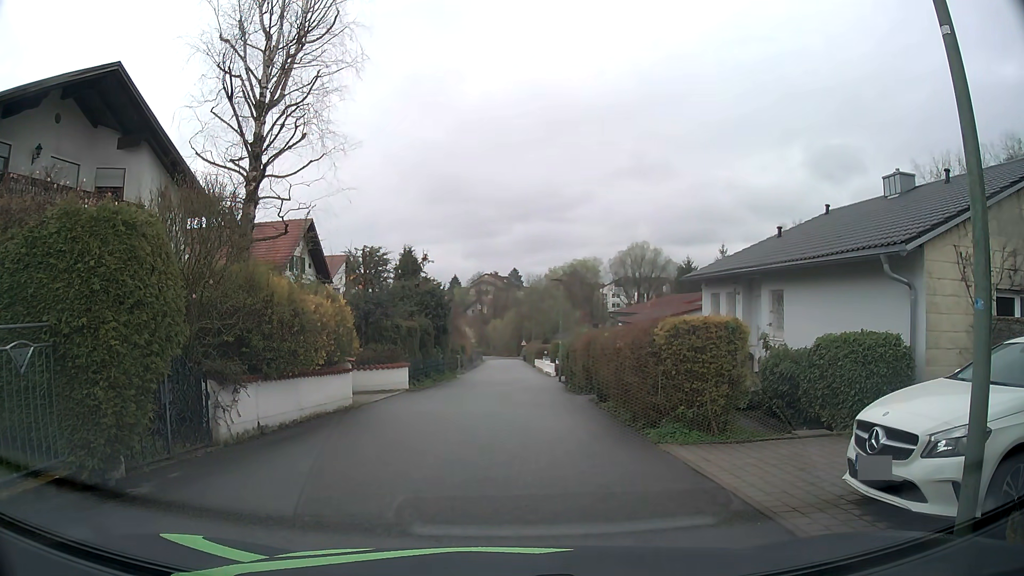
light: Day
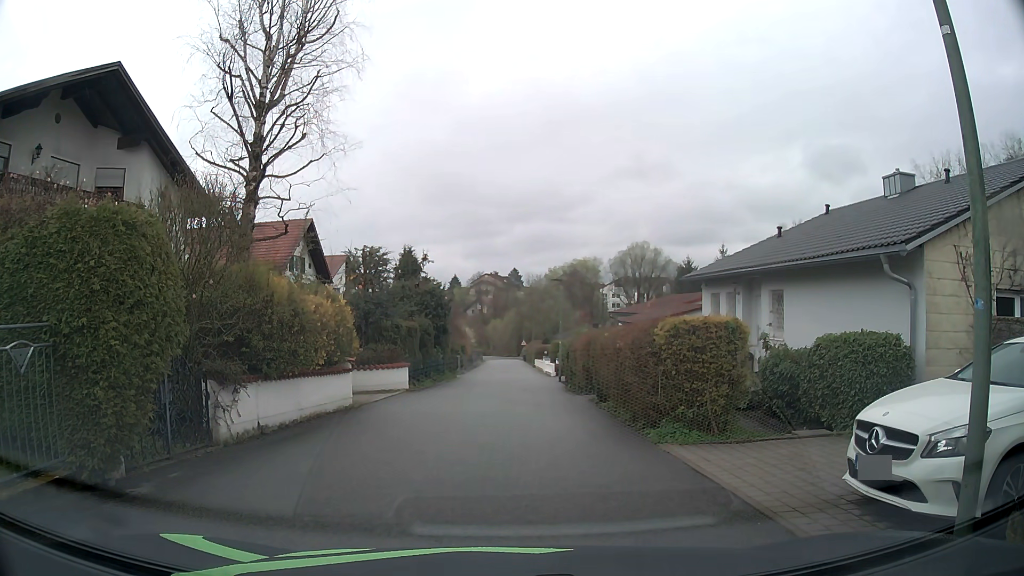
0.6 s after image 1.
(0.0, 0.0) m; 0°
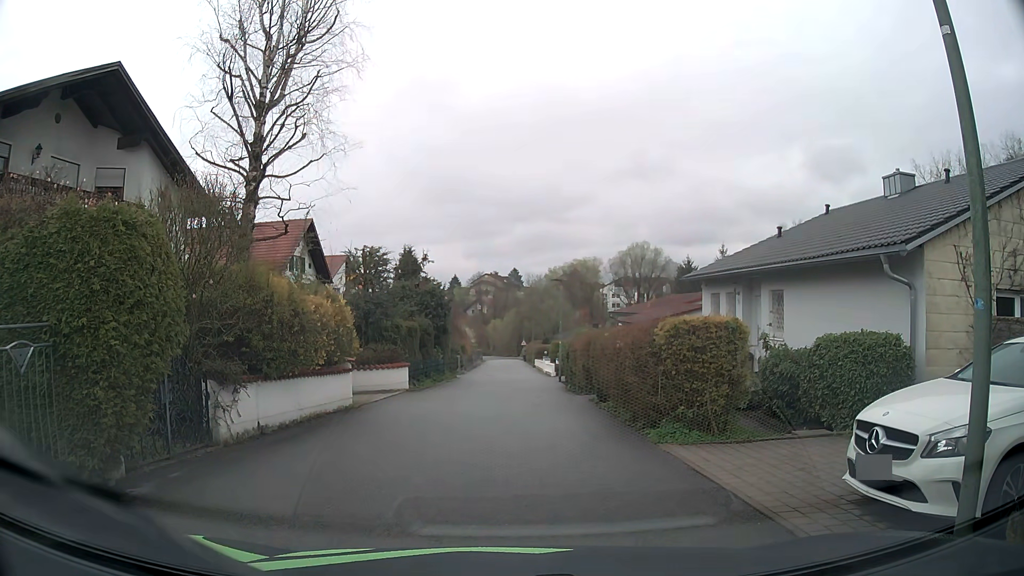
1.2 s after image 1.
(0.0, 0.0) m; 0°
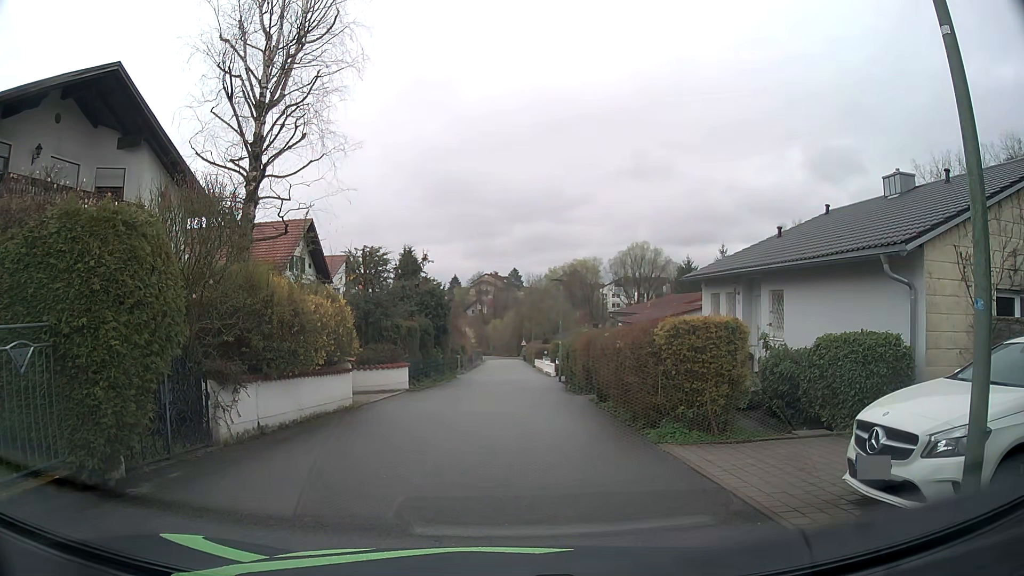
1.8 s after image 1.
(0.0, 0.0) m; 0°
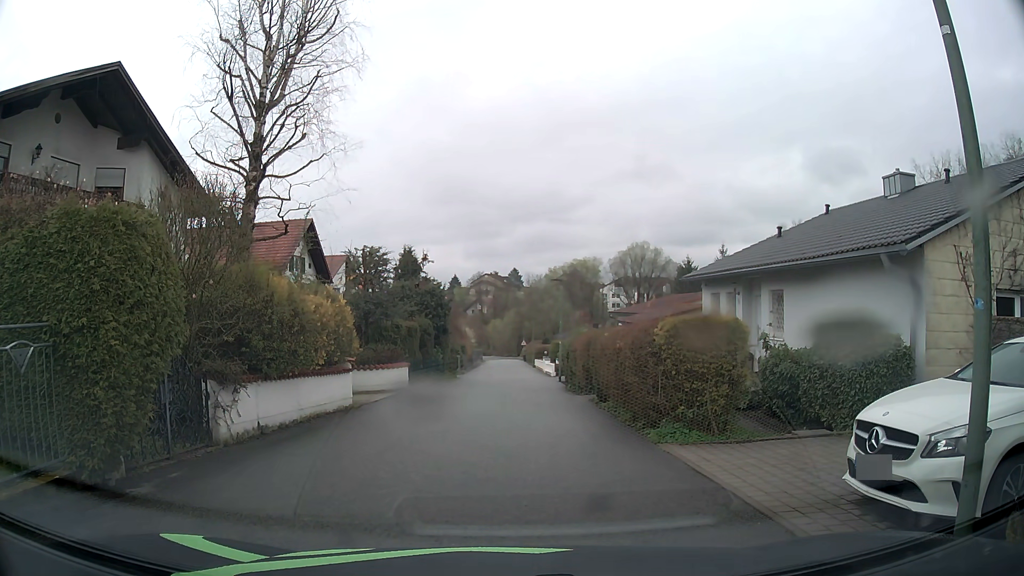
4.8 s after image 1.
(0.0, 0.0) m; 0°
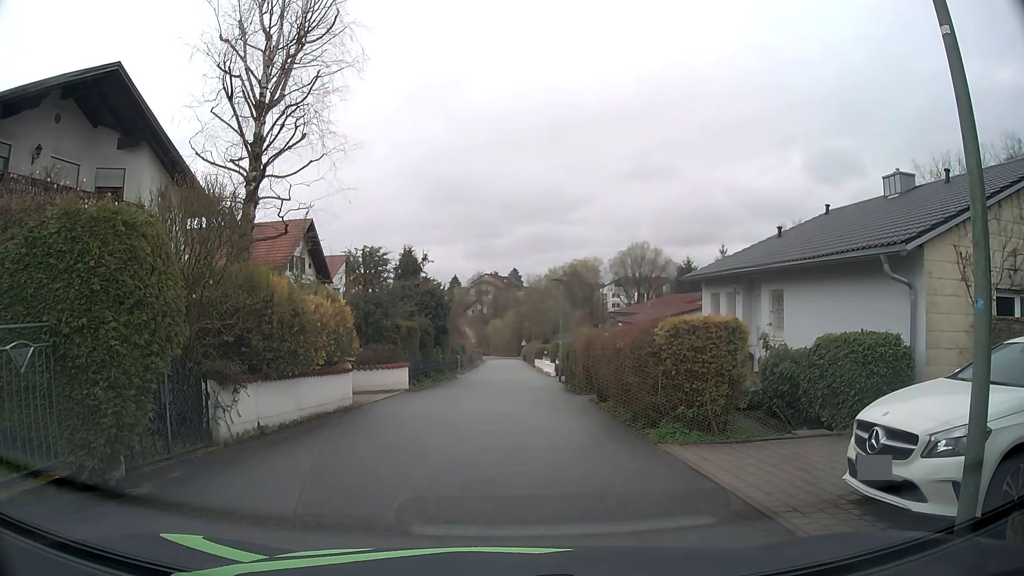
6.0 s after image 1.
(0.0, 0.0) m; 0°
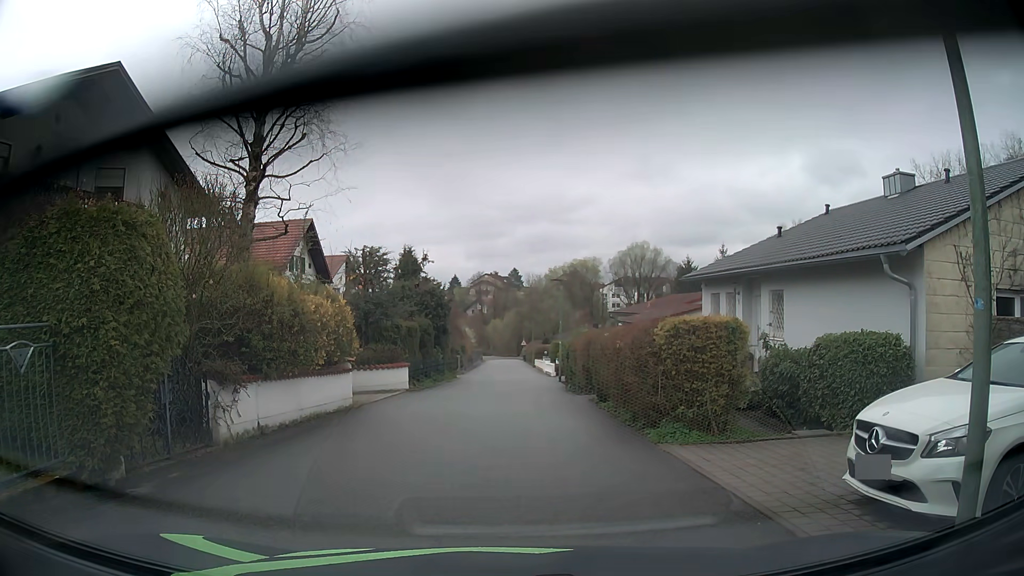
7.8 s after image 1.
(0.0, 0.0) m; 0°
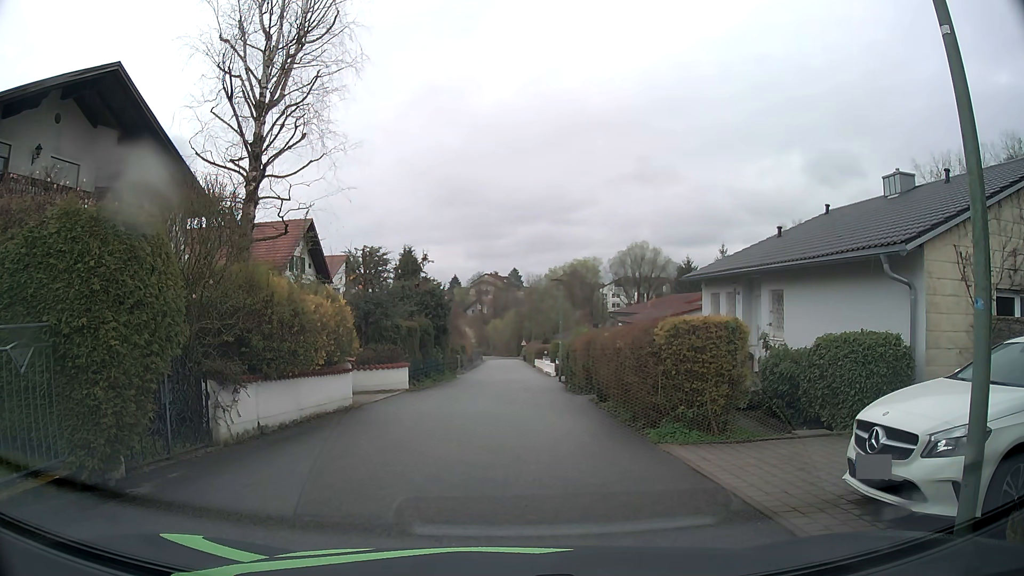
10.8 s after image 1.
(0.0, 0.0) m; 0°
(0, +10) (0, +20) (0, +30) (+1, +40) (+1, +50) (+2, +60) (+2, +70) (+2, +80) (+3, +90) (+3, +100) m
